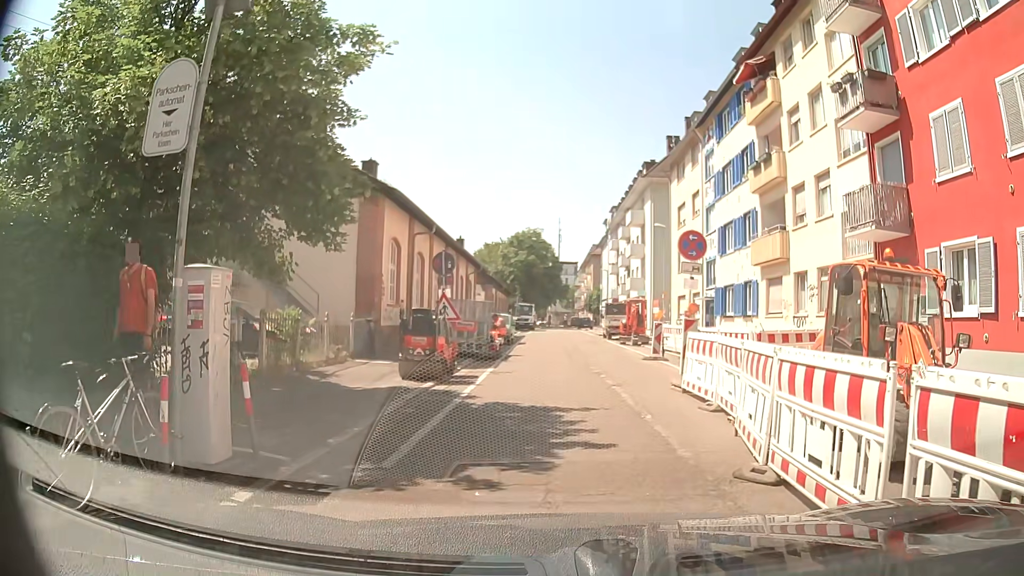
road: residential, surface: asphalt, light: Day
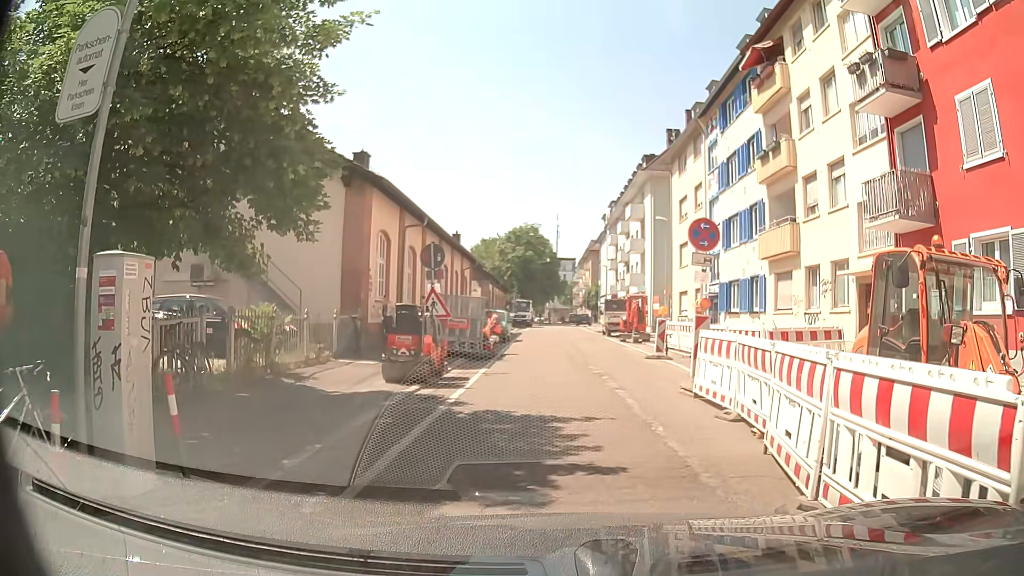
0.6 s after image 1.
(0.0, +1.2) m; 0°
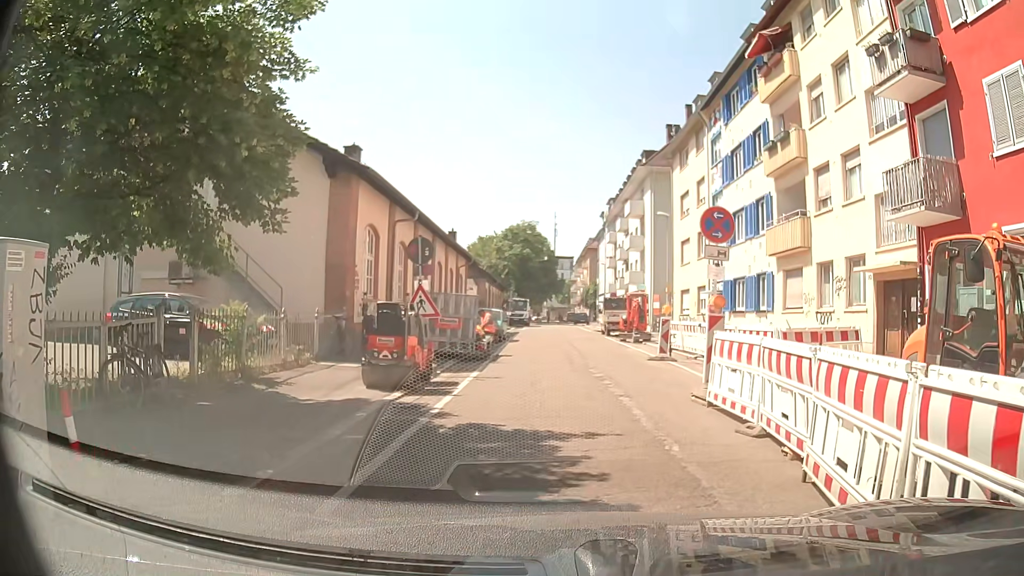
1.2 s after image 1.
(0.0, +1.2) m; 0°
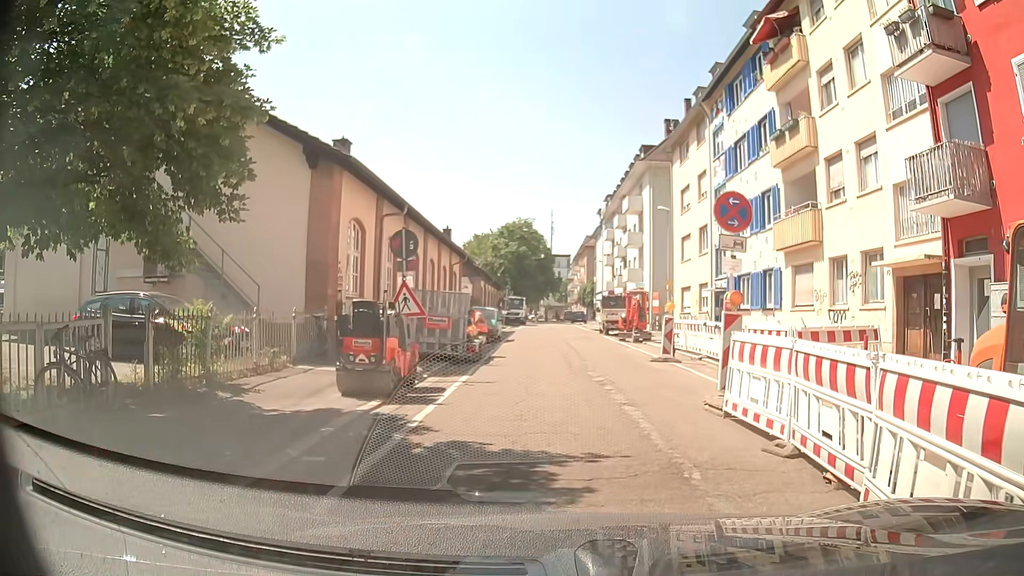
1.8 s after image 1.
(0.0, +1.2) m; -1°
